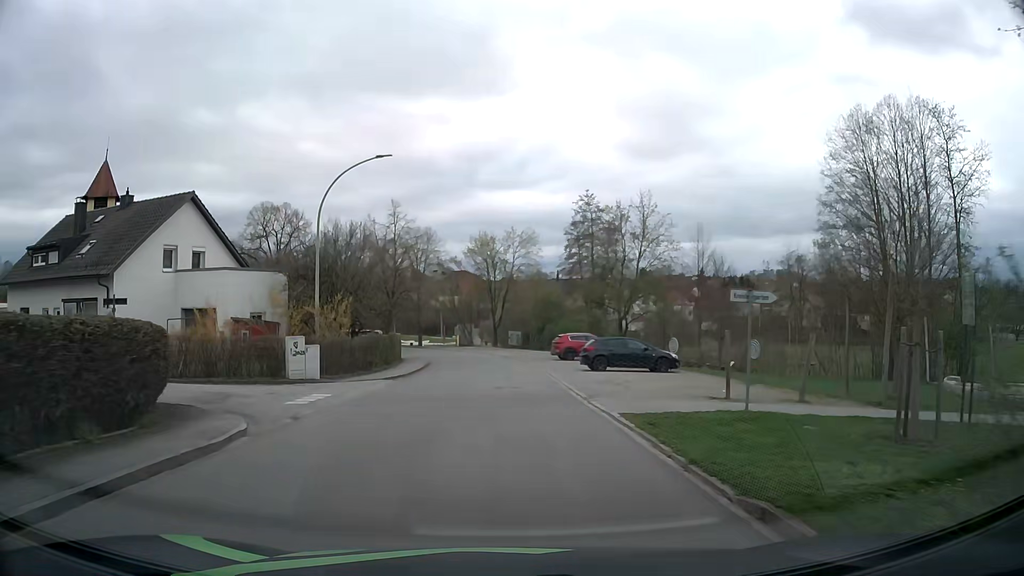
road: residential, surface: asphalt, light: Day
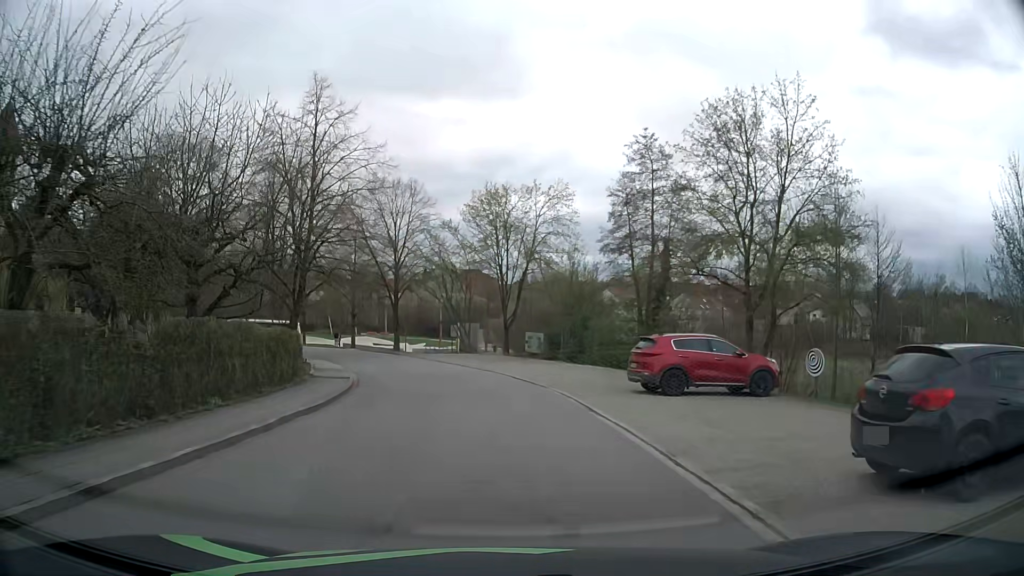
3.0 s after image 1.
(+0.1, +23.2) m; 0°
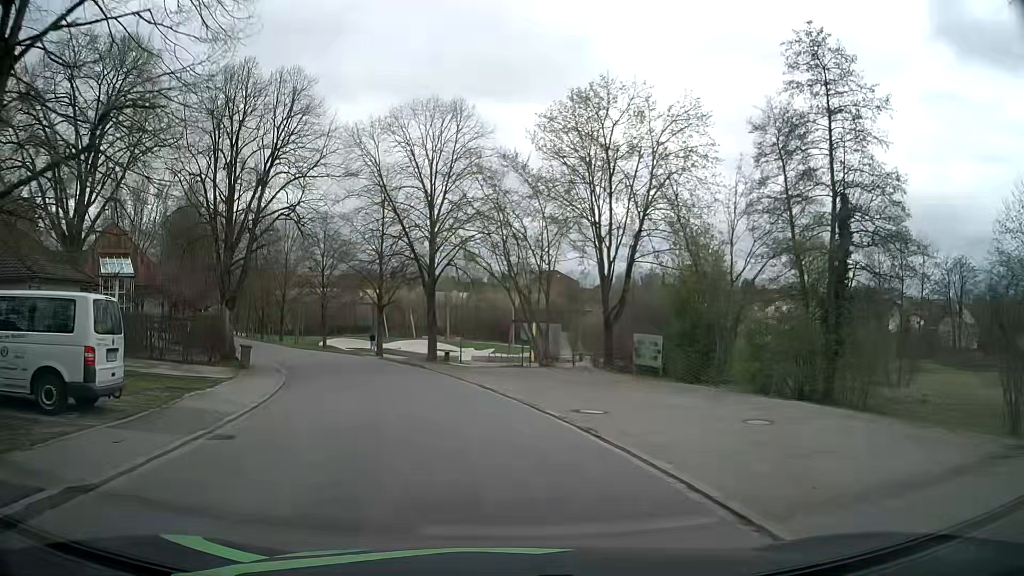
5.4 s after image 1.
(-0.8, +18.6) m; -7°
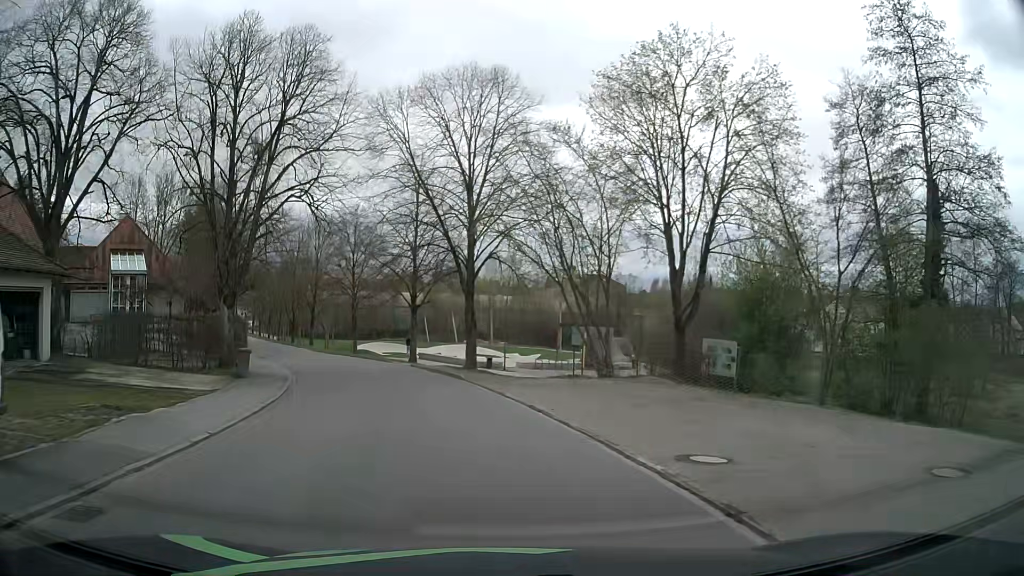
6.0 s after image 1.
(-0.1, +4.6) m; -3°
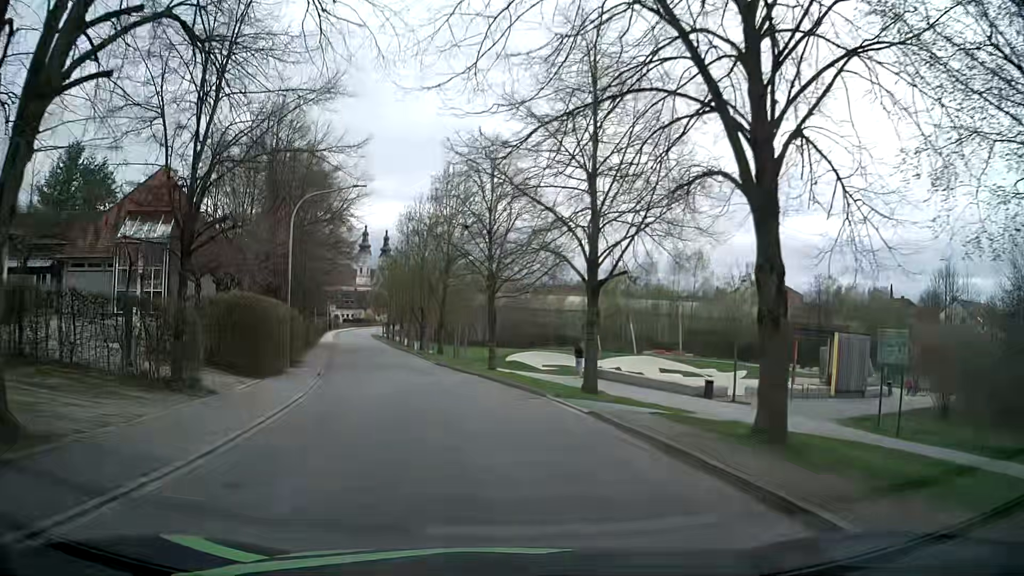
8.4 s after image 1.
(-2.4, +18.3) m; -14°
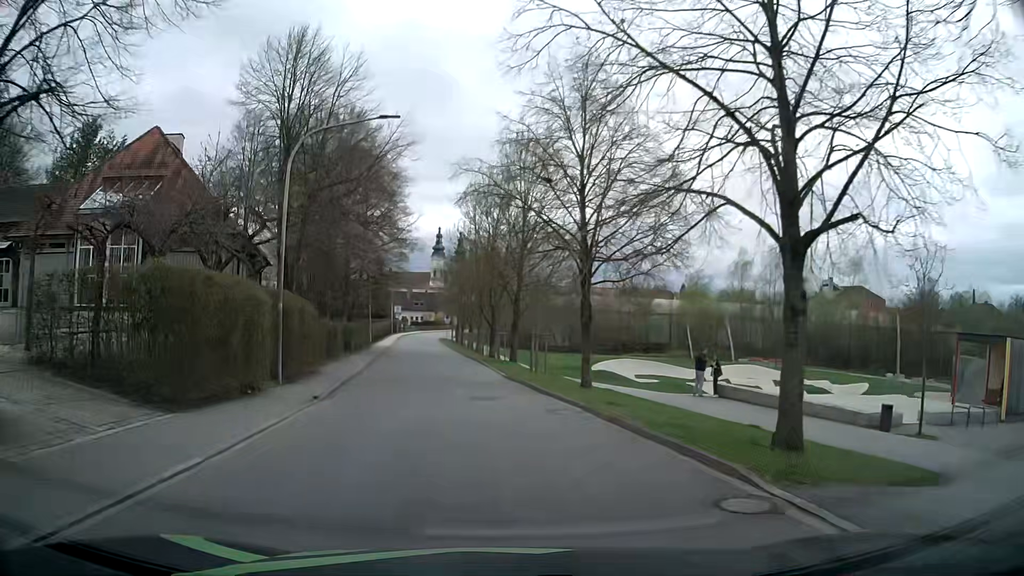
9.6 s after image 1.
(-0.6, +9.3) m; -6°
(-1, +10) (-1, +20) (-3, +30) (-4, +40) (-5, +50) (-7, +60) (-8, +69) (-10, +79) (-11, +89) (-12, +99) m
